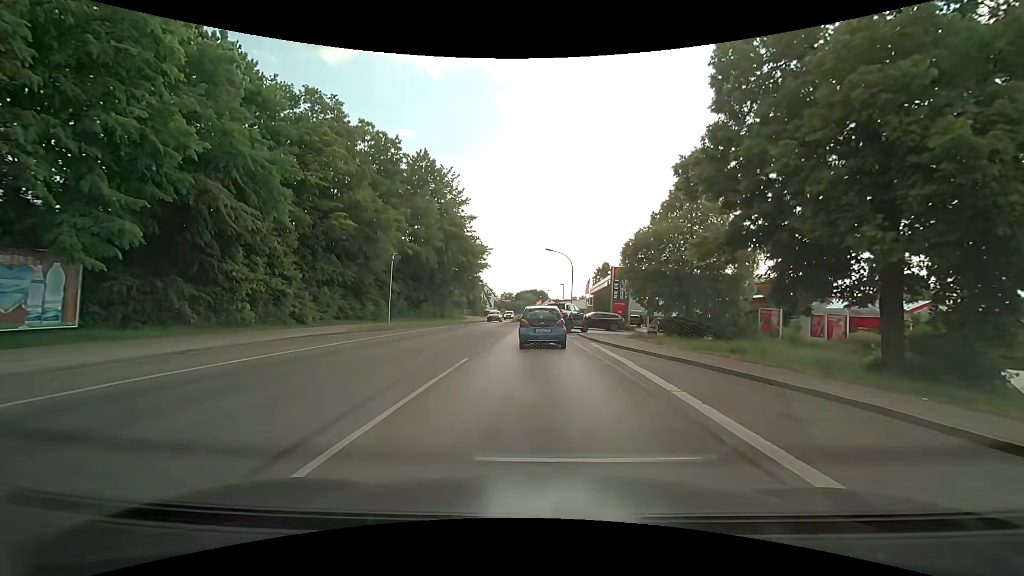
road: secondary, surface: asphalt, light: Day
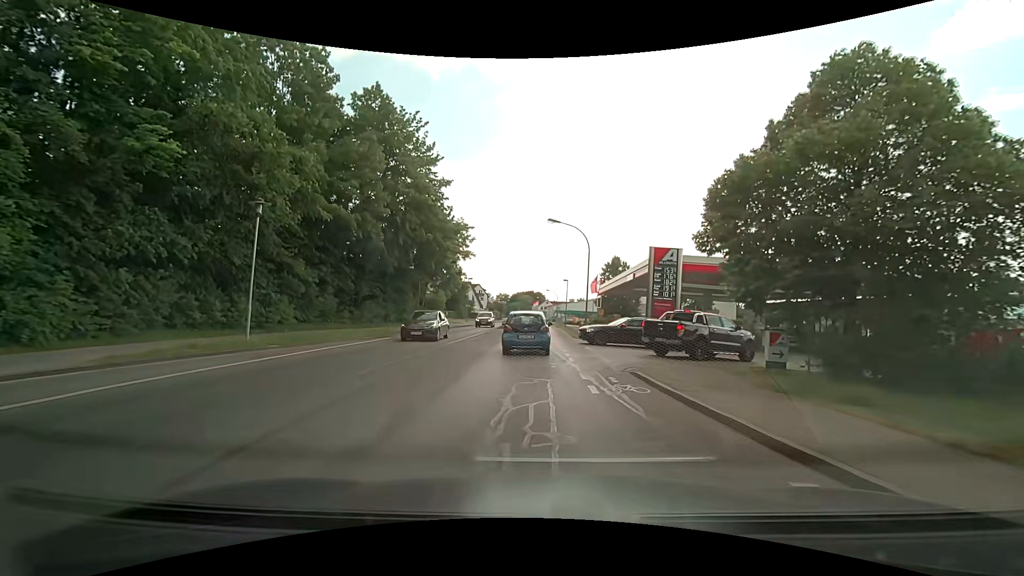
(-0.1, +16.5) m; 0°
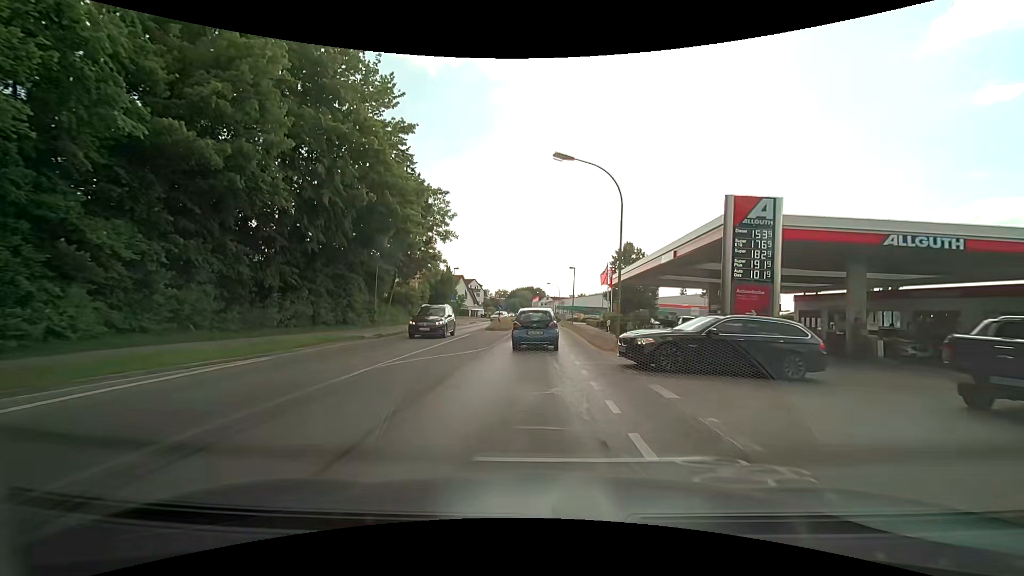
(+0.1, +12.2) m; 0°
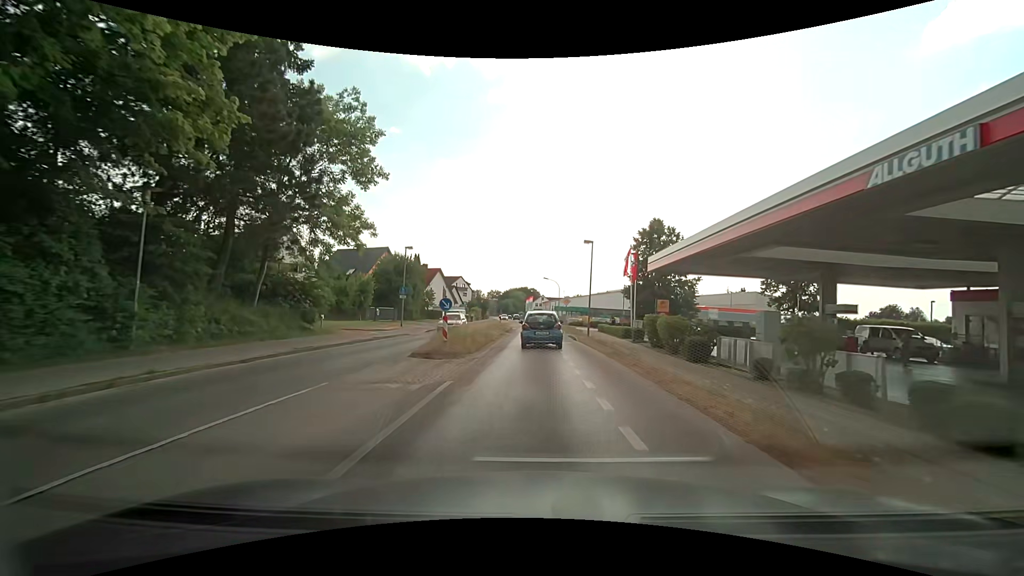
(0.0, +19.9) m; +1°
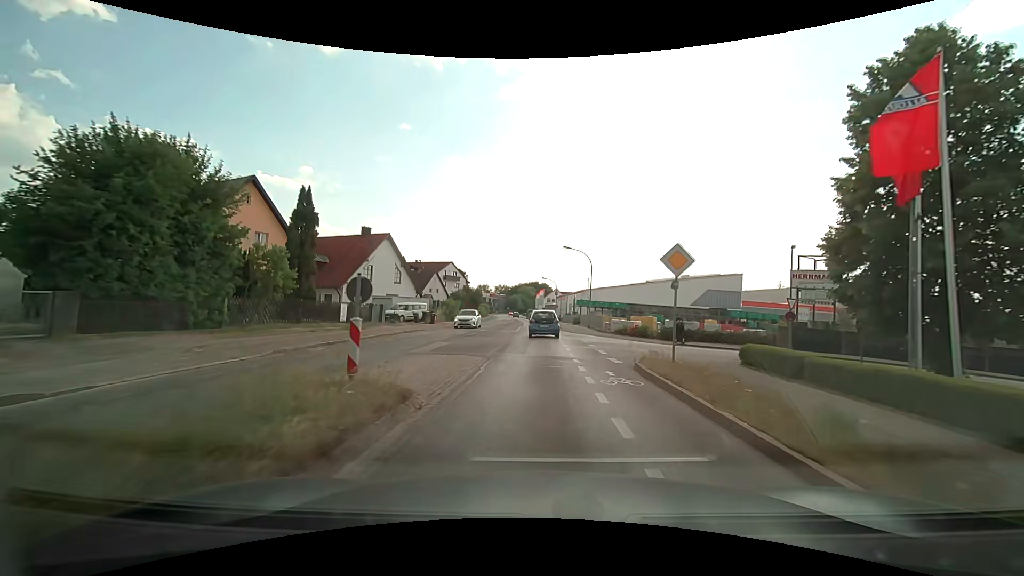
(-0.5, +35.8) m; -2°
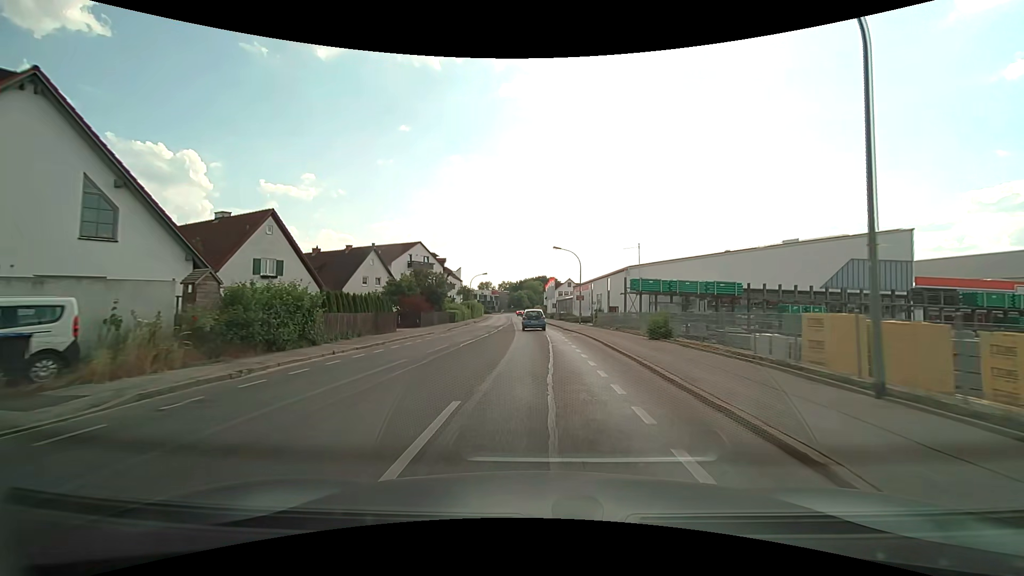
(0.0, +37.7) m; -1°
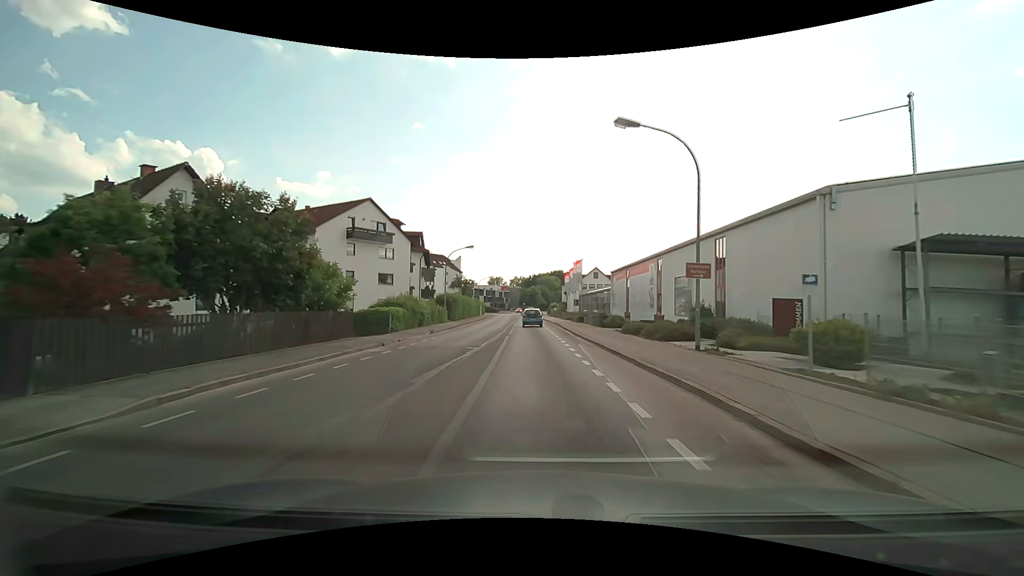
(-0.4, +31.7) m; -2°
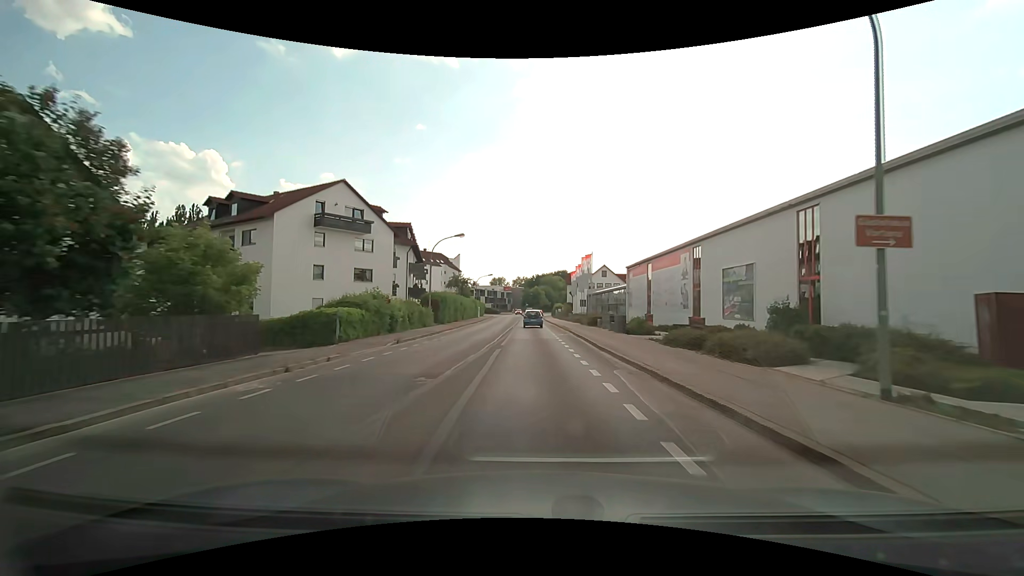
(0.0, +8.1) m; 0°
(0, +10) (0, +20) (0, +30) (-1, +40) (-1, +50) (-1, +60) (-1, +70) (-1, +80) (-1, +90) (-2, +100) m
